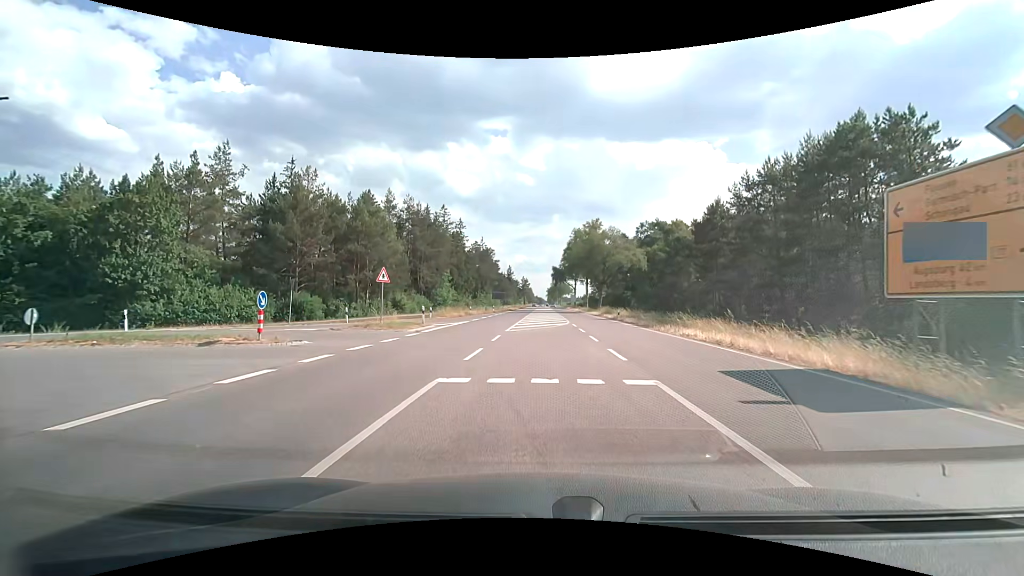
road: primary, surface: asphalt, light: Day
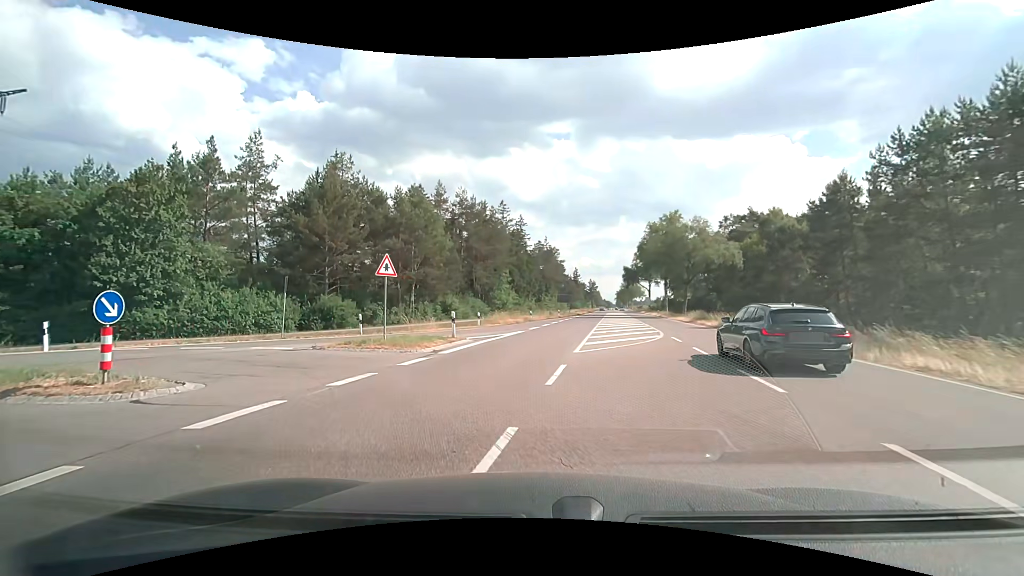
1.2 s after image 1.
(-0.3, +9.0) m; -7°
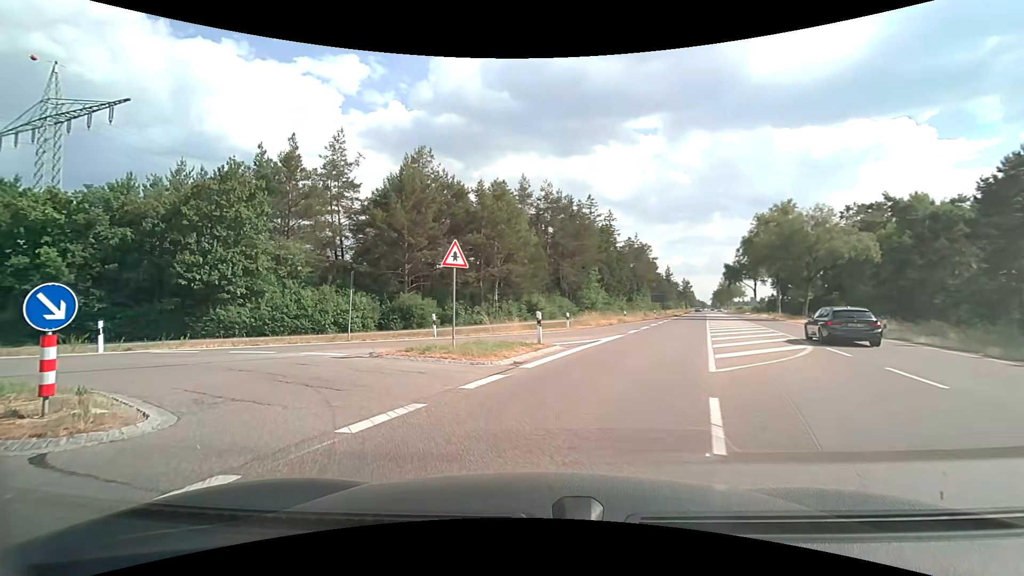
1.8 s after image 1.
(-0.3, +3.8) m; -10°
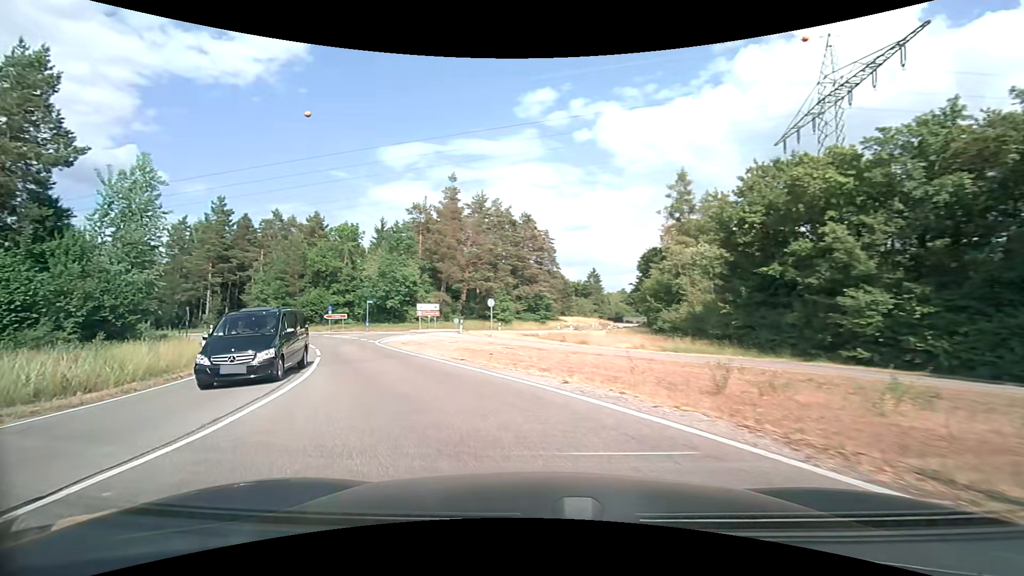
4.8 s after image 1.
(-10.5, +13.5) m; -77°
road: unclassified
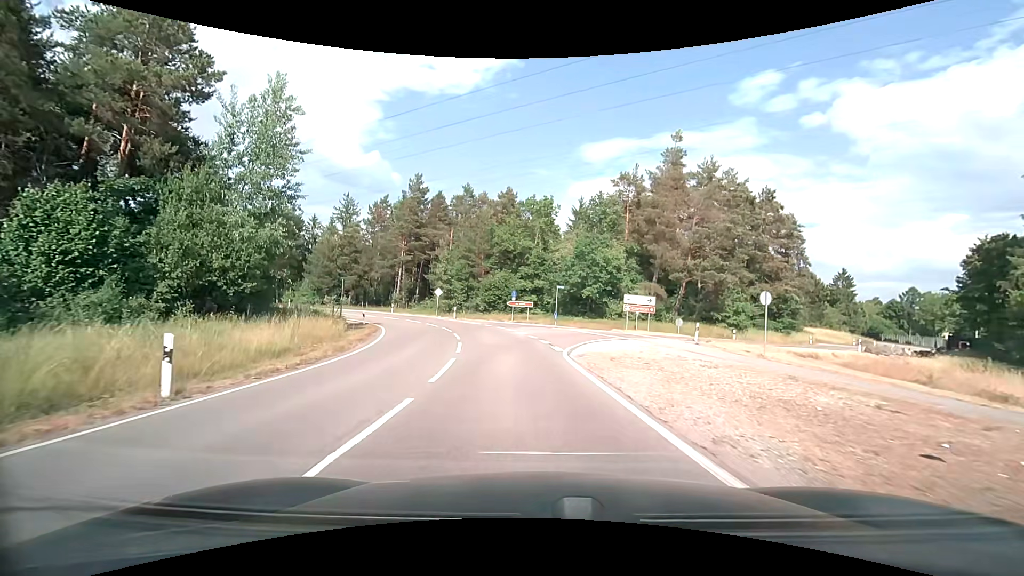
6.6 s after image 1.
(-3.7, +13.8) m; -22°
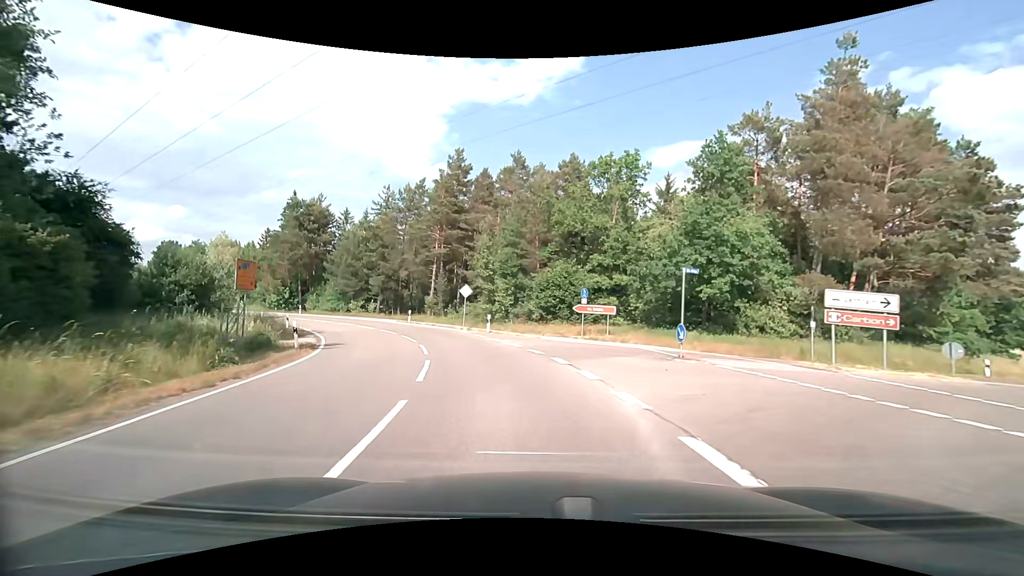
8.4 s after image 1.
(-1.0, +18.2) m; -7°
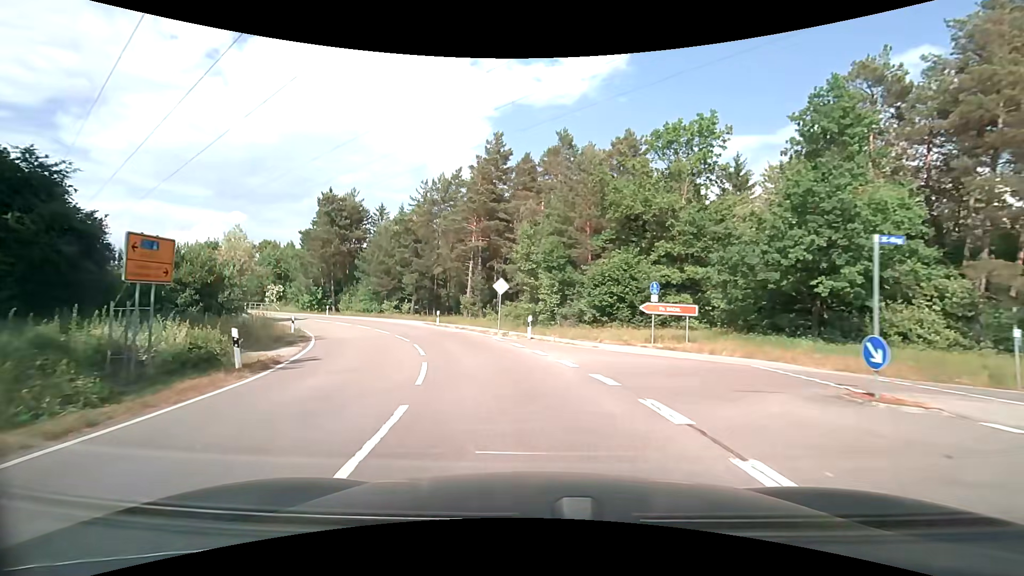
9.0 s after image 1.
(-0.3, +6.7) m; -5°
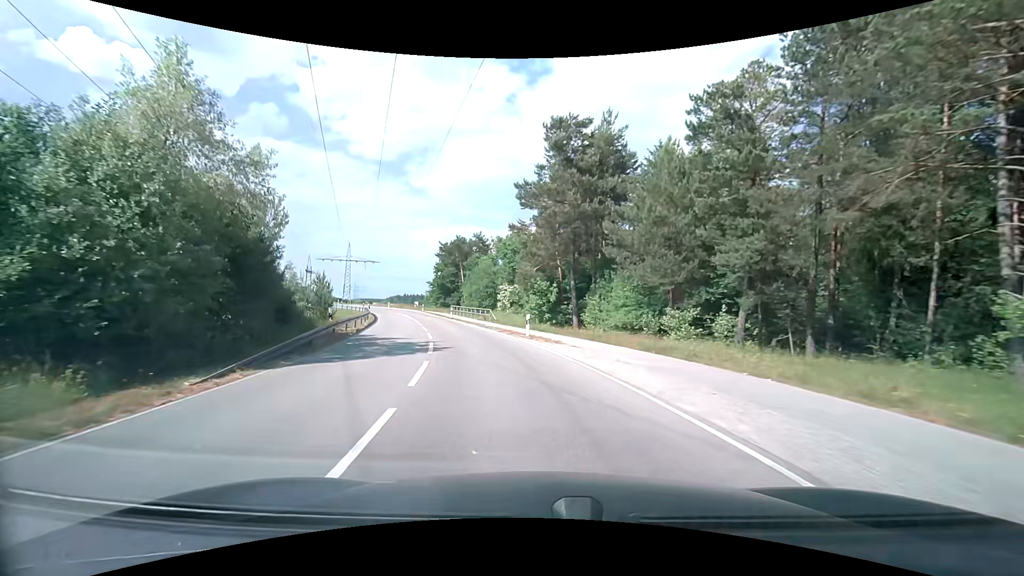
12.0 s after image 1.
(-10.2, +35.1) m; -32°
(-1, +10) (-2, +20) (-5, +30) (-7, +39) (-10, +49) (-13, +58) (-17, +68) (-20, +77) (-25, +86) (-30, +94) m
